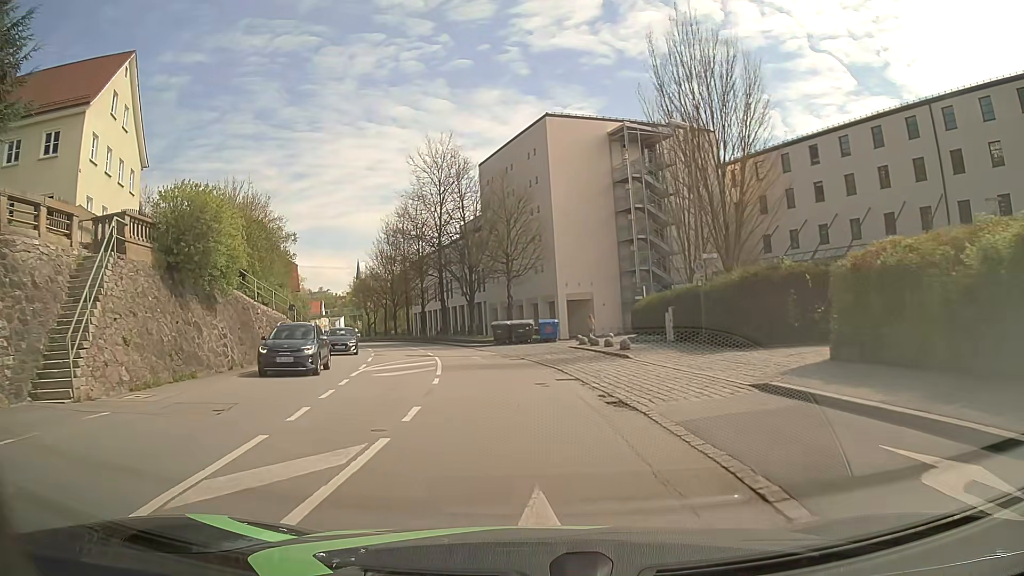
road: tertiary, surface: asphalt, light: Day
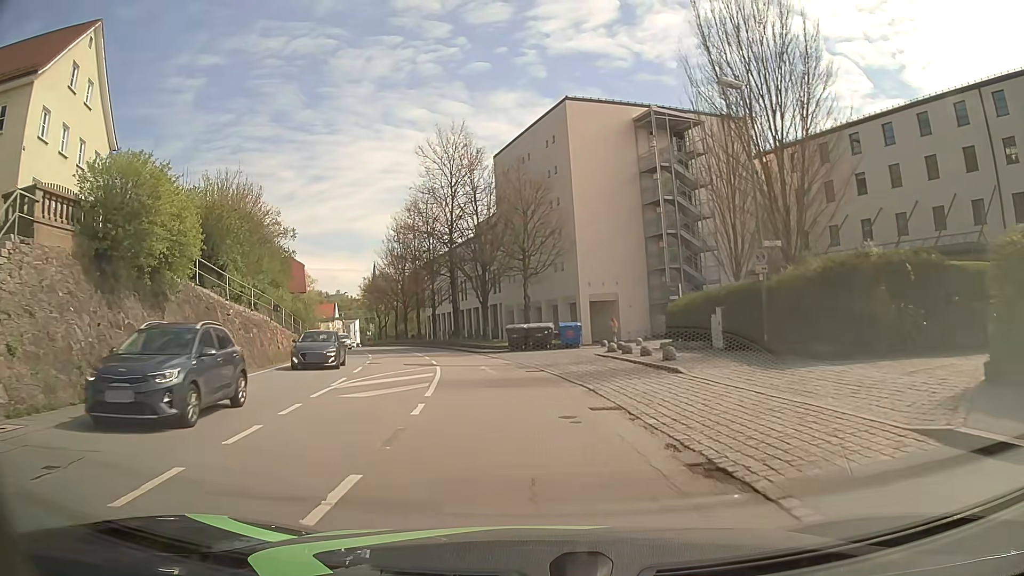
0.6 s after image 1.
(-0.1, +4.8) m; -1°
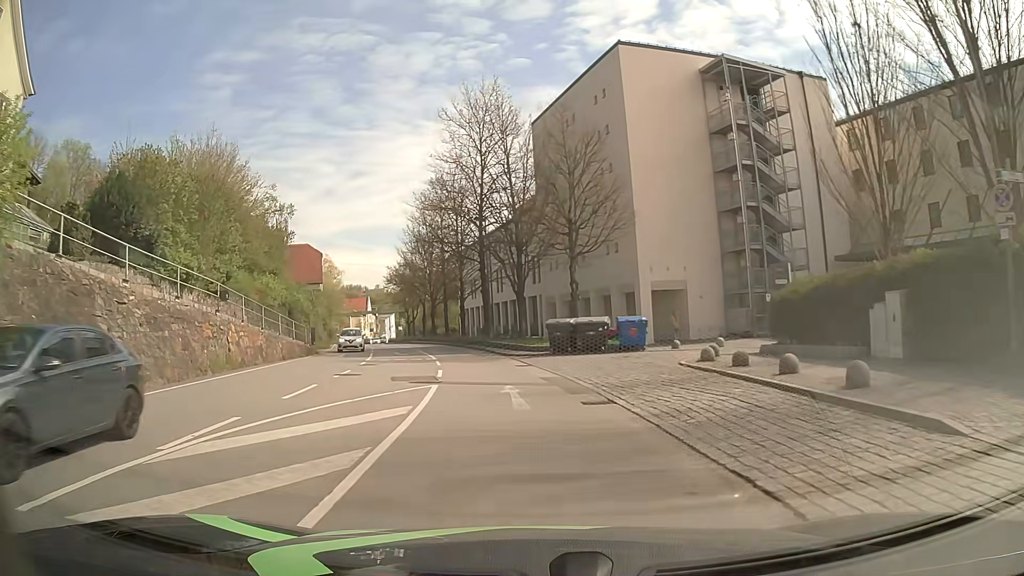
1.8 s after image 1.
(-0.4, +9.7) m; -4°
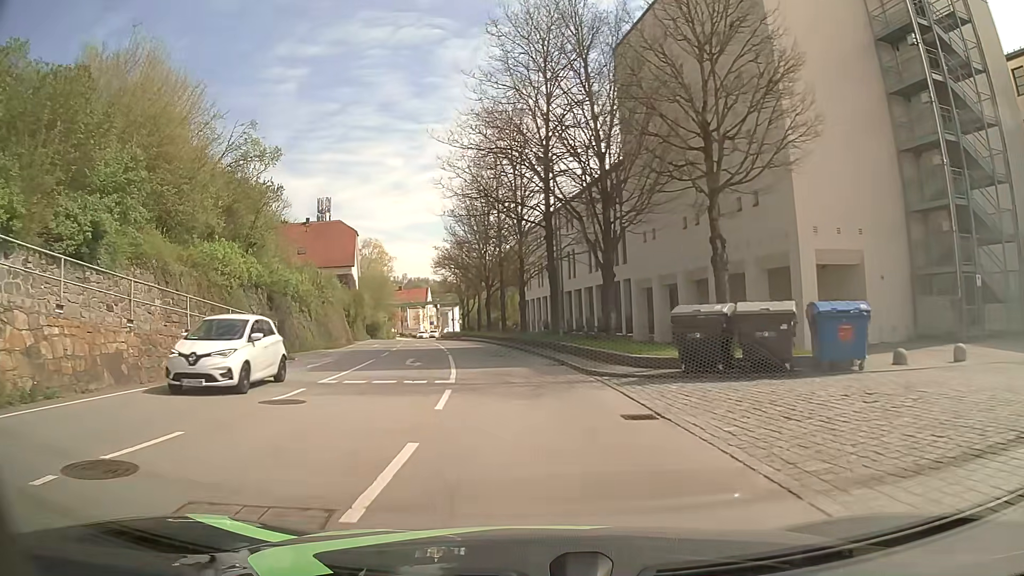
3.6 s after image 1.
(-0.7, +14.6) m; -6°
(0, +10) (-1, +20) (-2, +30) (-4, +40) (-6, +50) (-8, +59) (-11, +69) (-13, +79) (-14, +89) (-15, +99) m
